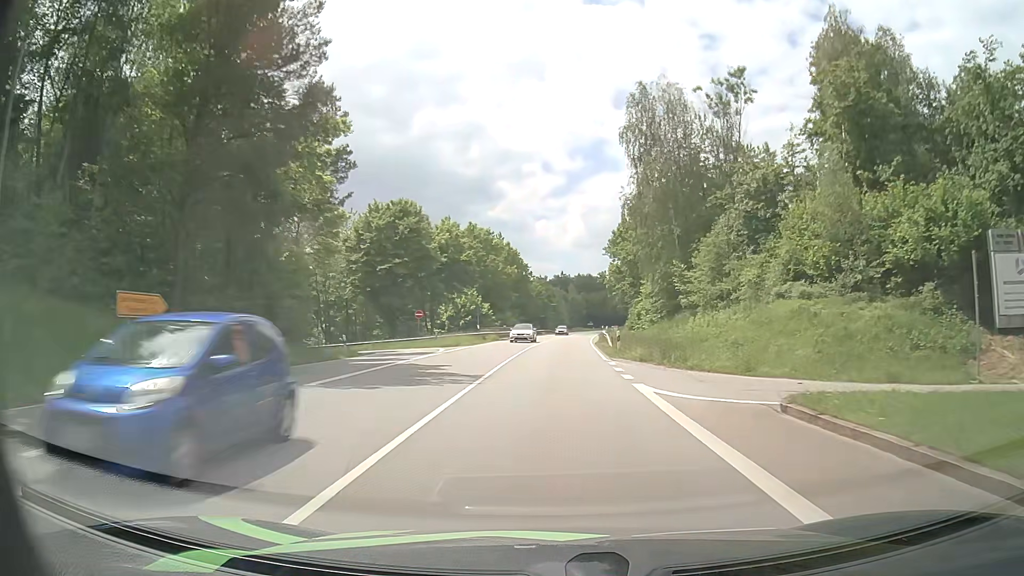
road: secondary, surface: asphalt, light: Day
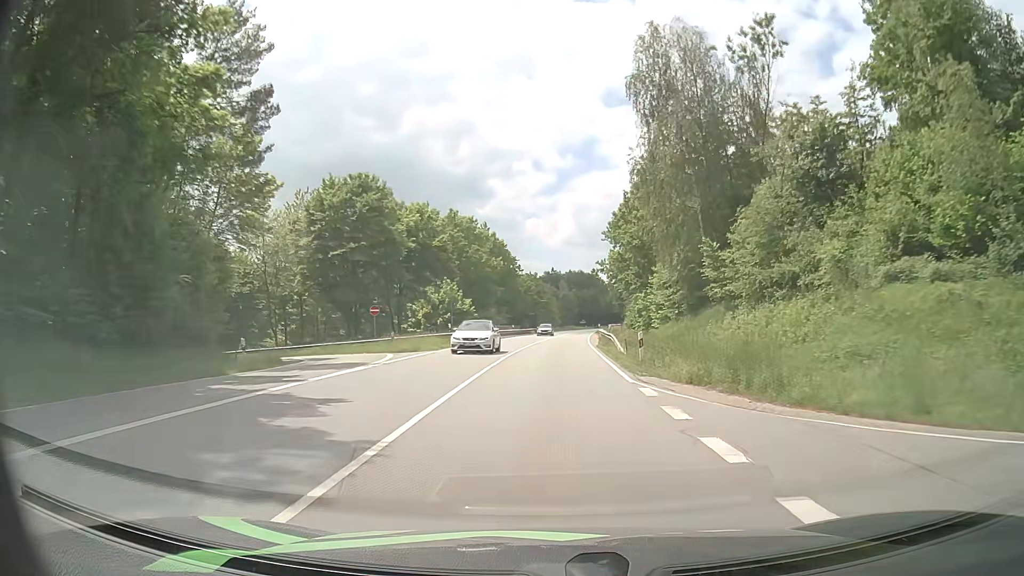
(0.0, +10.4) m; 0°
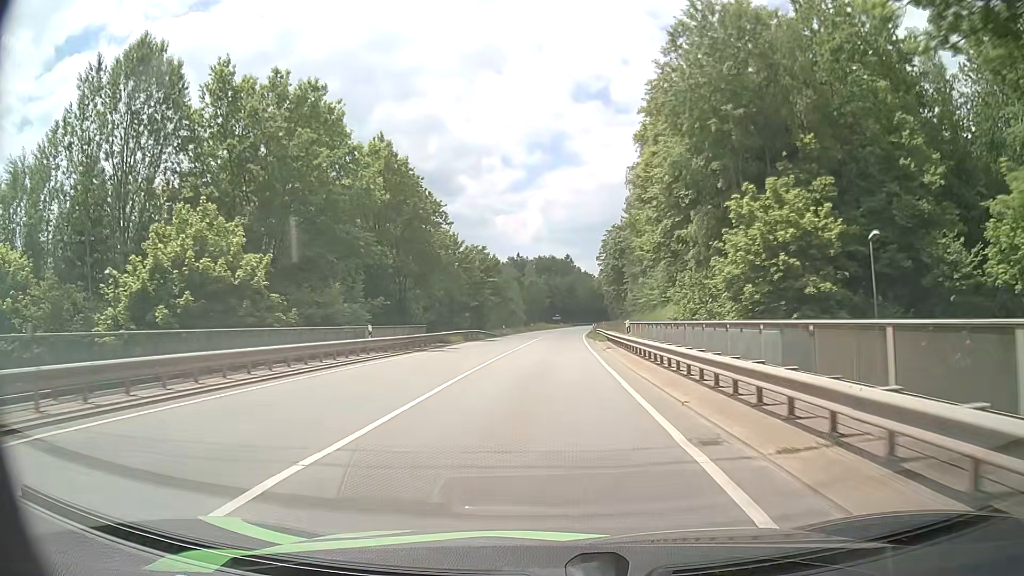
(+1.7, +52.8) m; +3°
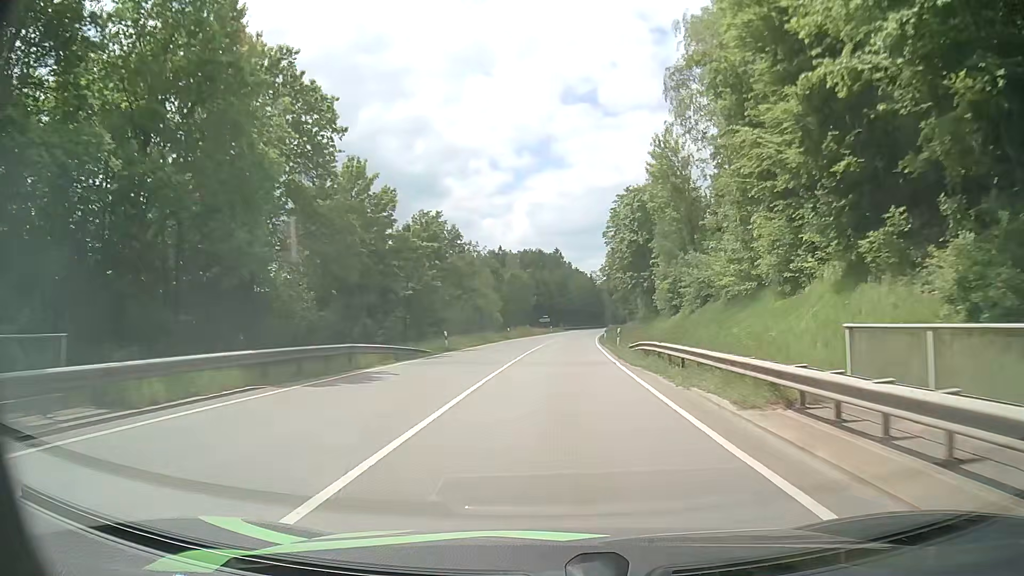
(0.0, +32.4) m; +1°
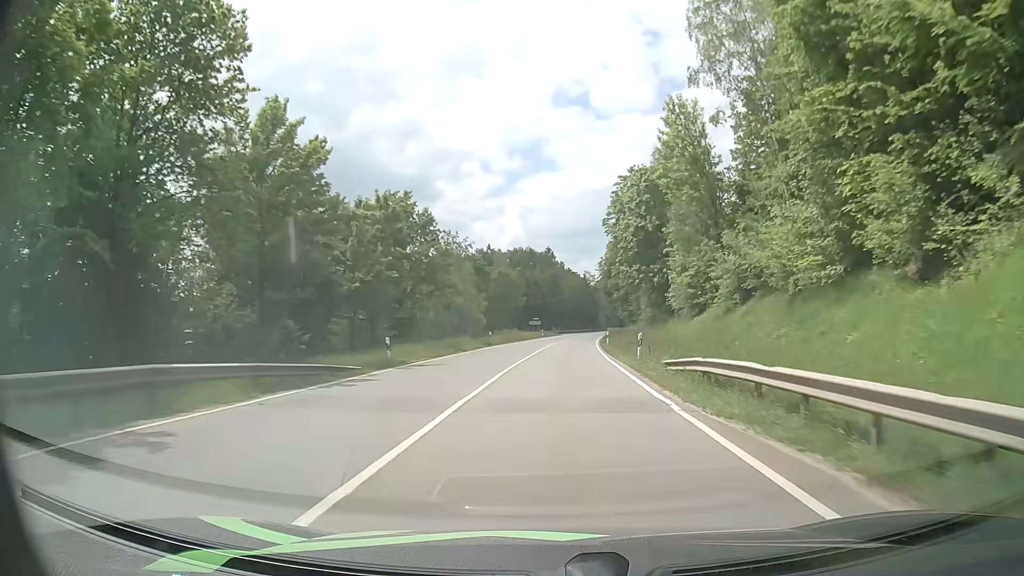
(0.0, +11.1) m; +1°
(0, +10) (0, +20) (0, +30) (+1, +40) (+1, +50) (+2, +60) (+3, +70) (+4, +80) (+5, +90) (+6, +100) m
